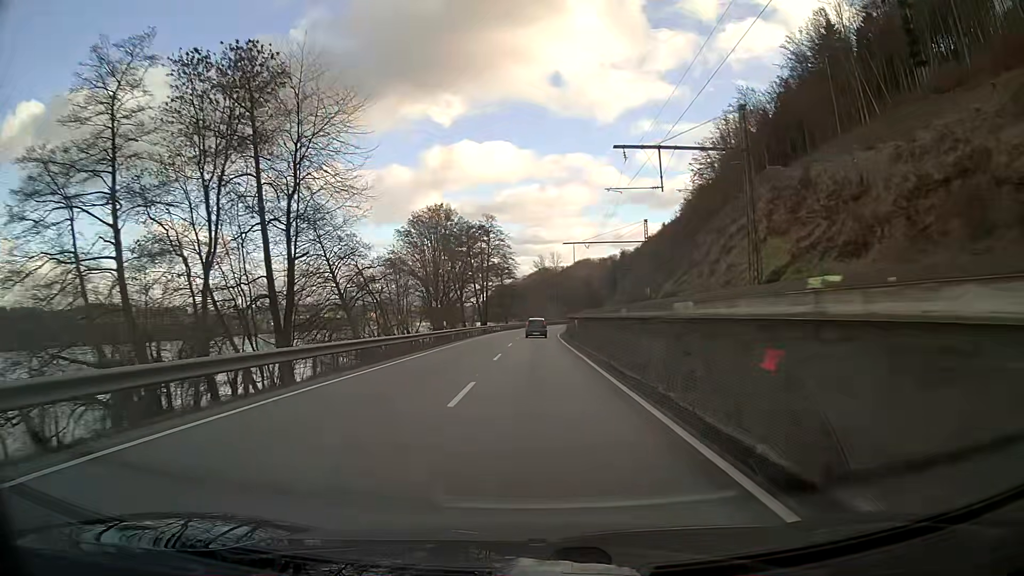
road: primary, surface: asphalt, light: Day
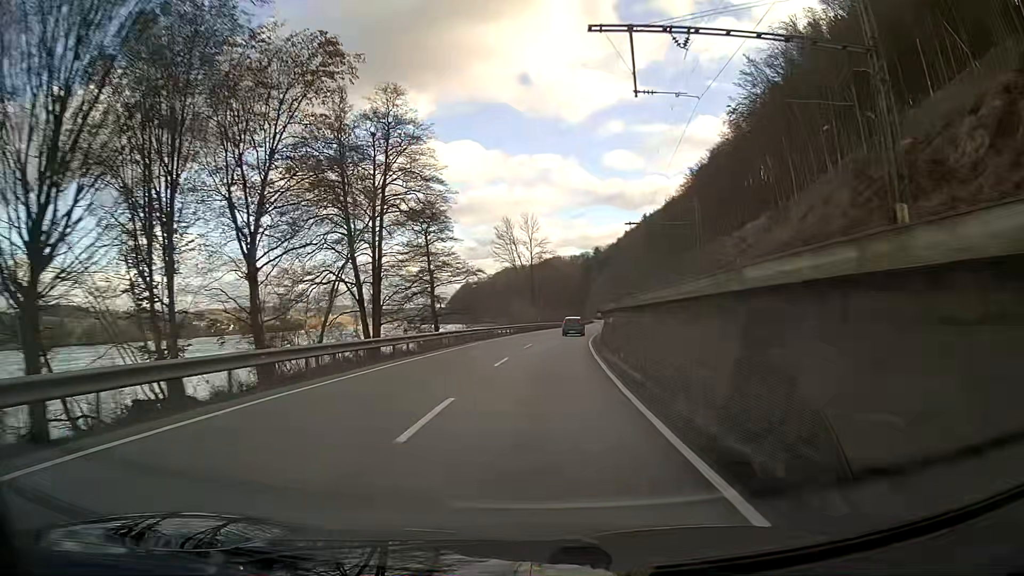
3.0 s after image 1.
(+1.2, +62.8) m; +3°
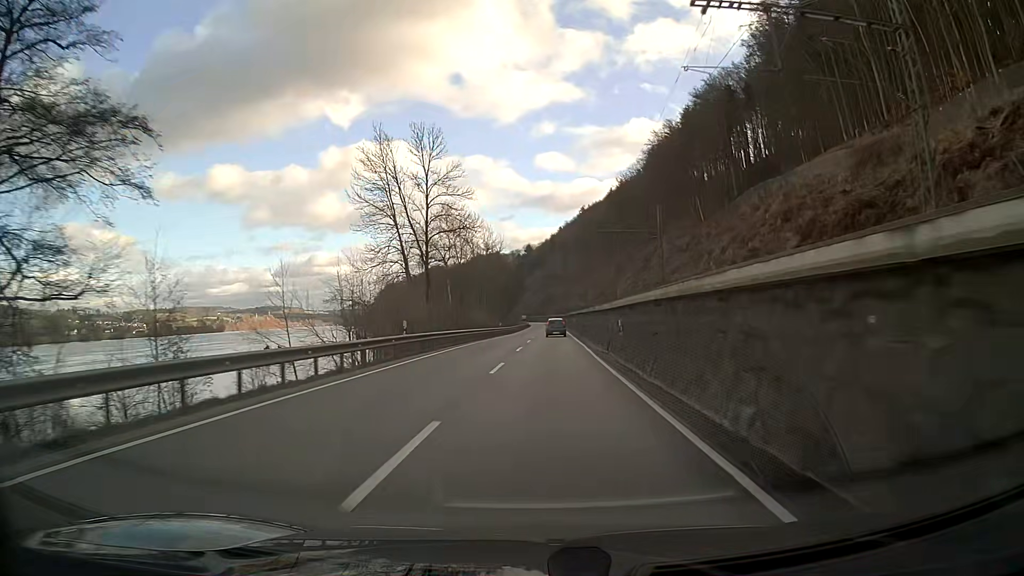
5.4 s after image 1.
(+2.7, +50.0) m; +6°
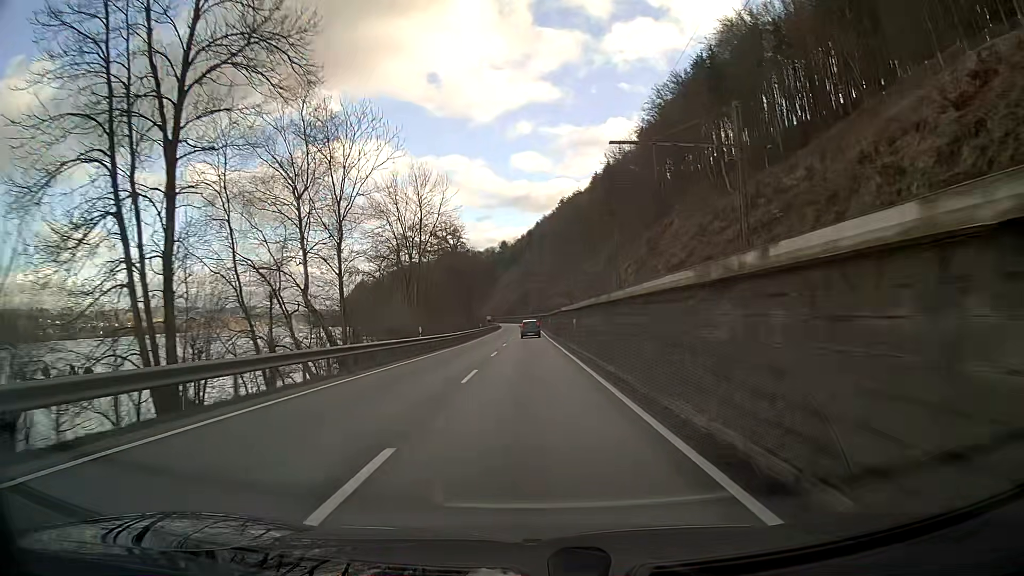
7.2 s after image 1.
(+0.7, +37.5) m; +1°
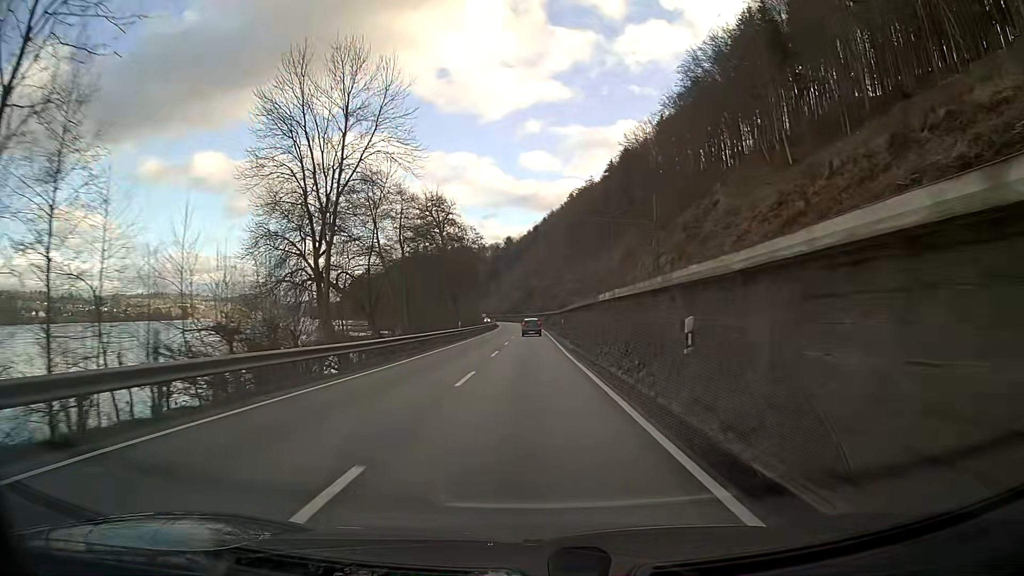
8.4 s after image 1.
(0.0, +25.0) m; 0°
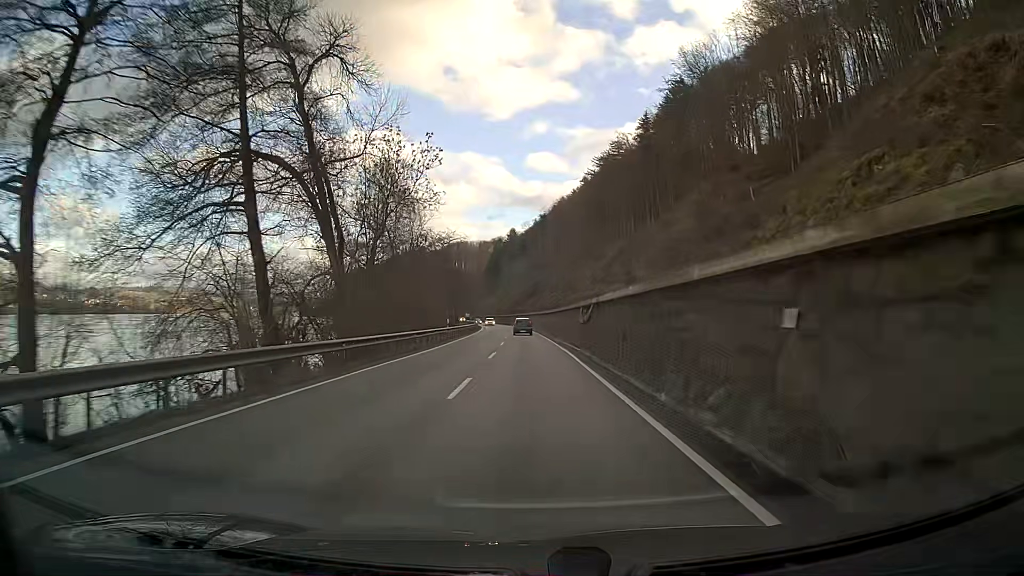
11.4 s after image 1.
(-0.1, +62.5) m; 0°
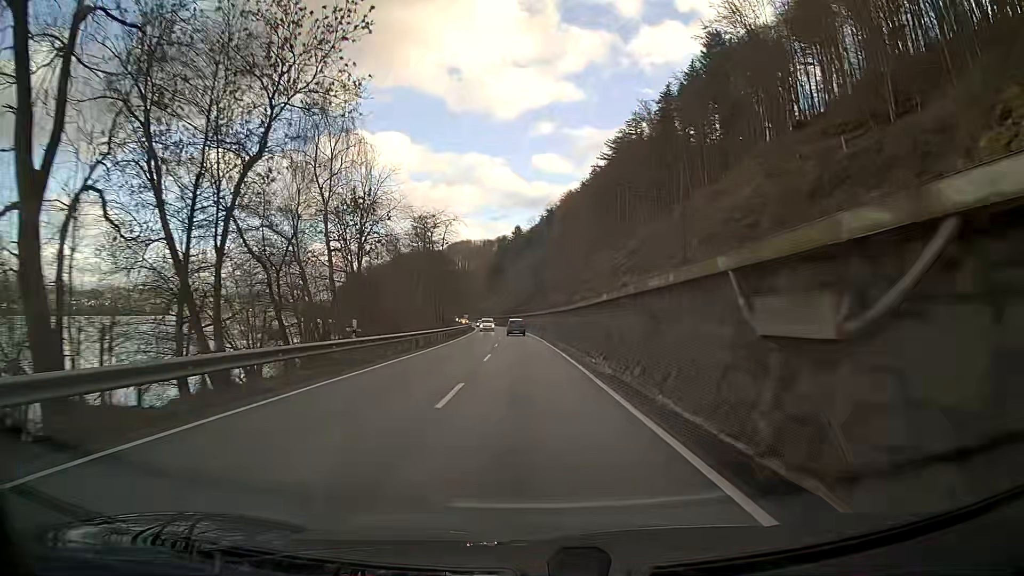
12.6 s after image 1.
(0.0, +25.0) m; -1°
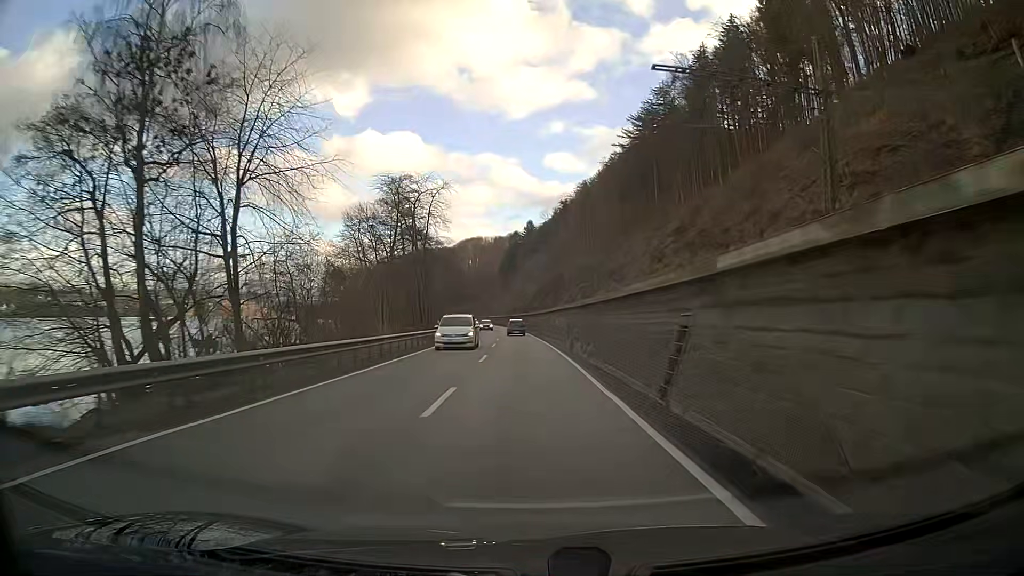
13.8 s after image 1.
(-0.3, +24.9) m; -1°
